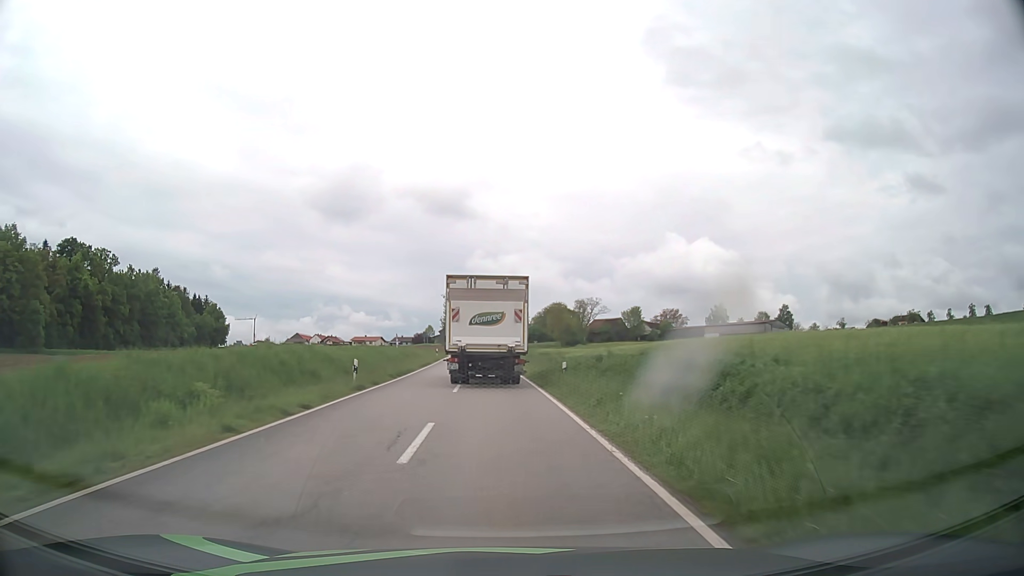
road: tertiary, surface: asphalt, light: Day
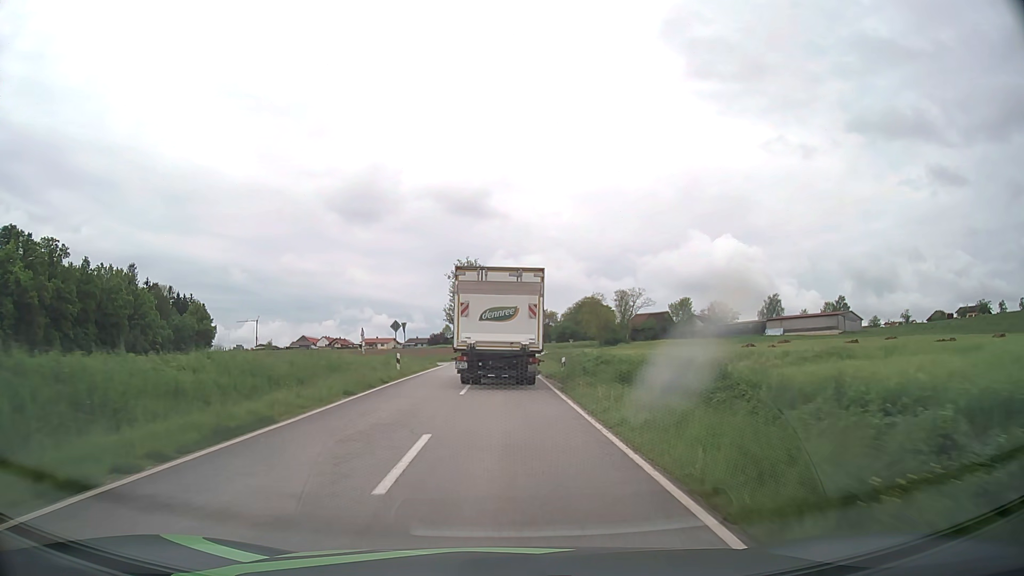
(-1.0, +38.2) m; -2°
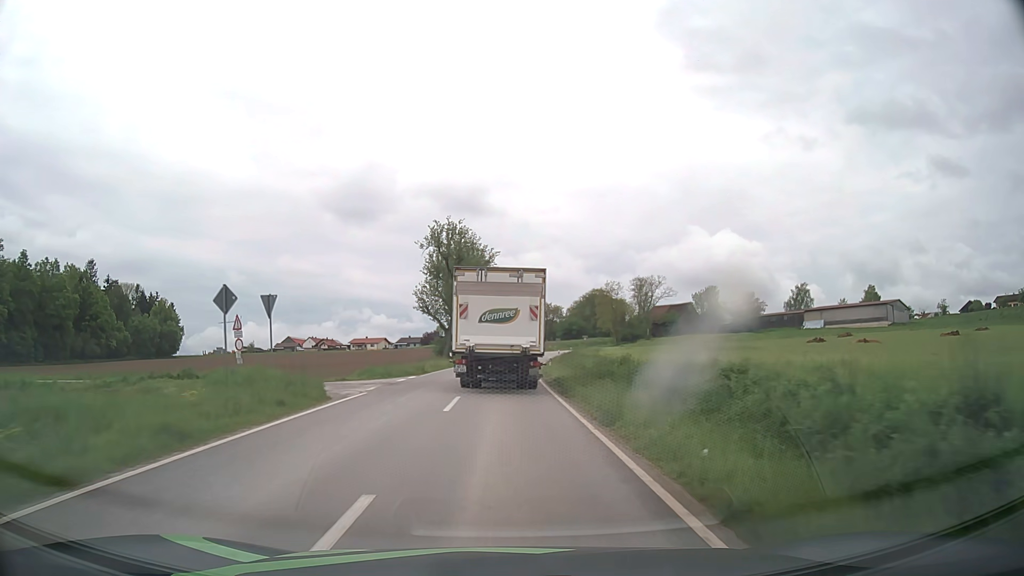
(0.0, +28.3) m; 0°
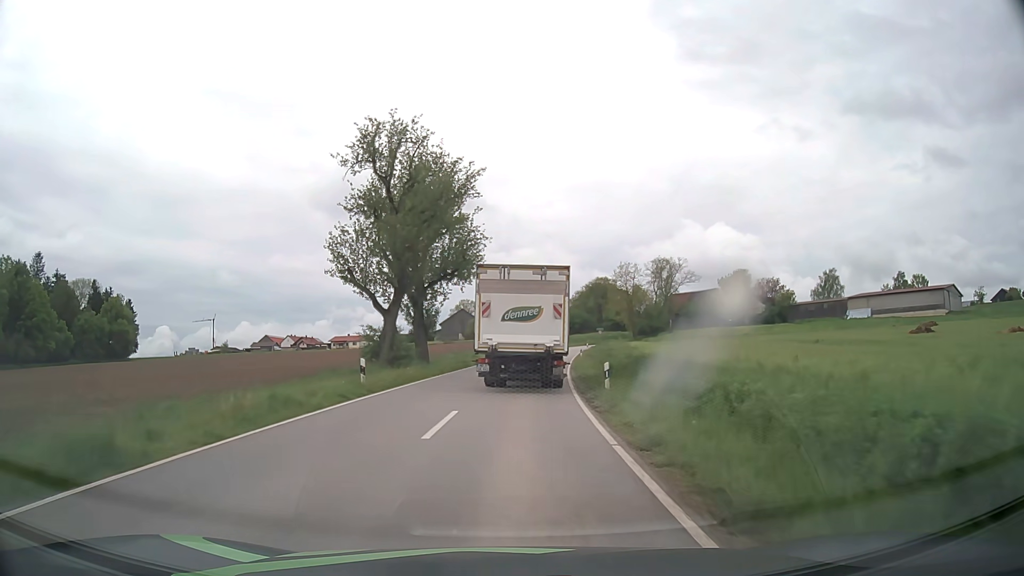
(0.0, +28.4) m; 0°
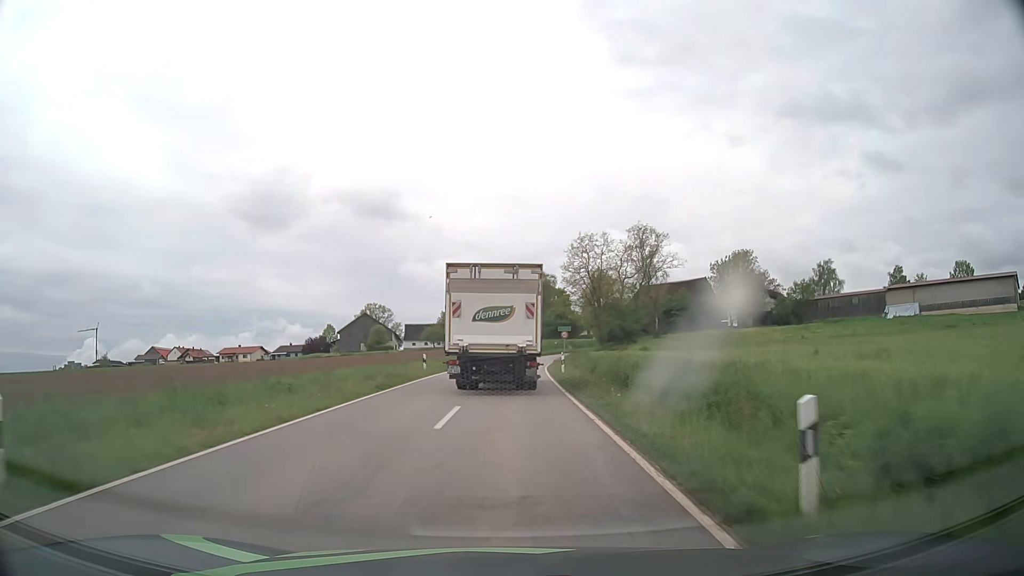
(+2.9, +47.1) m; +6°
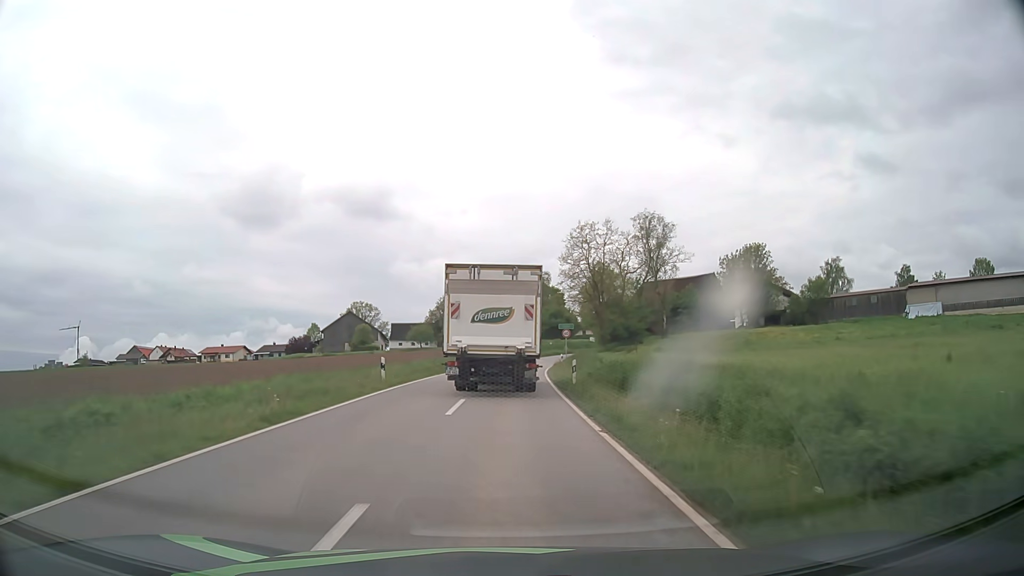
(+0.1, +9.4) m; +1°
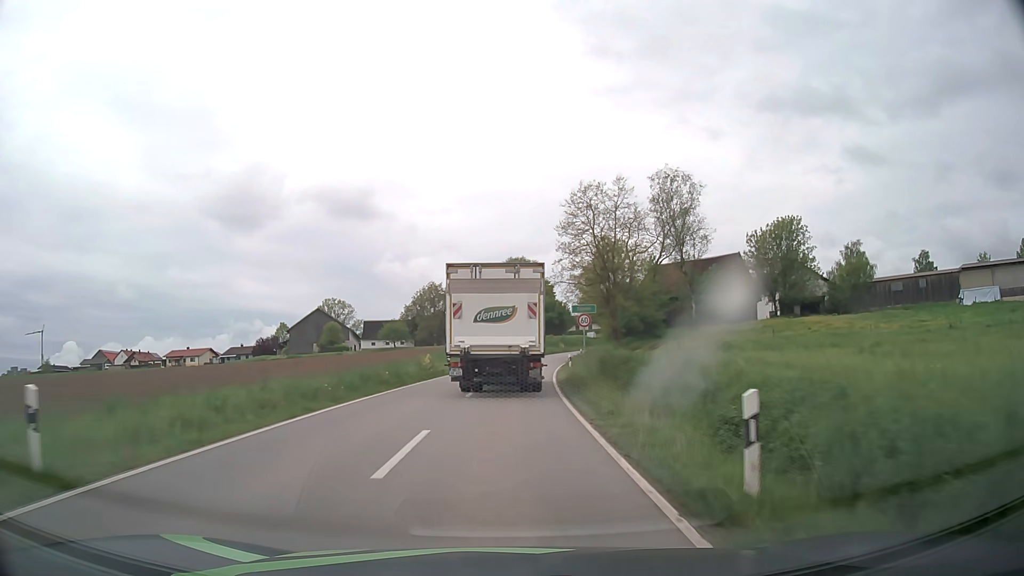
(+0.2, +18.9) m; +1°
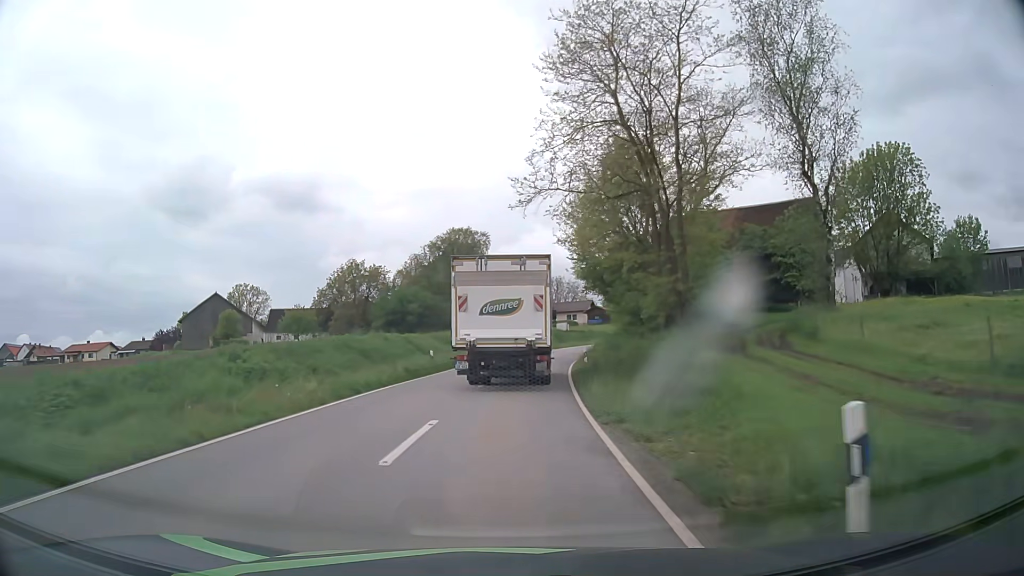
(+1.2, +35.5) m; +4°
(0, +10) (+1, +20) (+1, +30) (+3, +40) (+4, +50) (+7, +59) (+11, +69) (+15, +78) (+21, +86) (+27, +94) m
